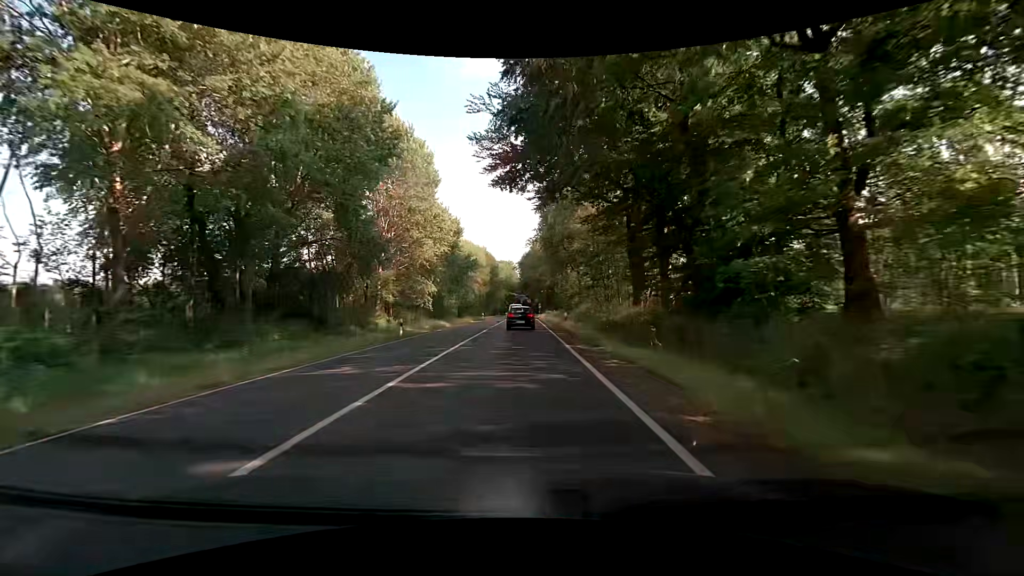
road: primary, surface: asphalt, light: Day
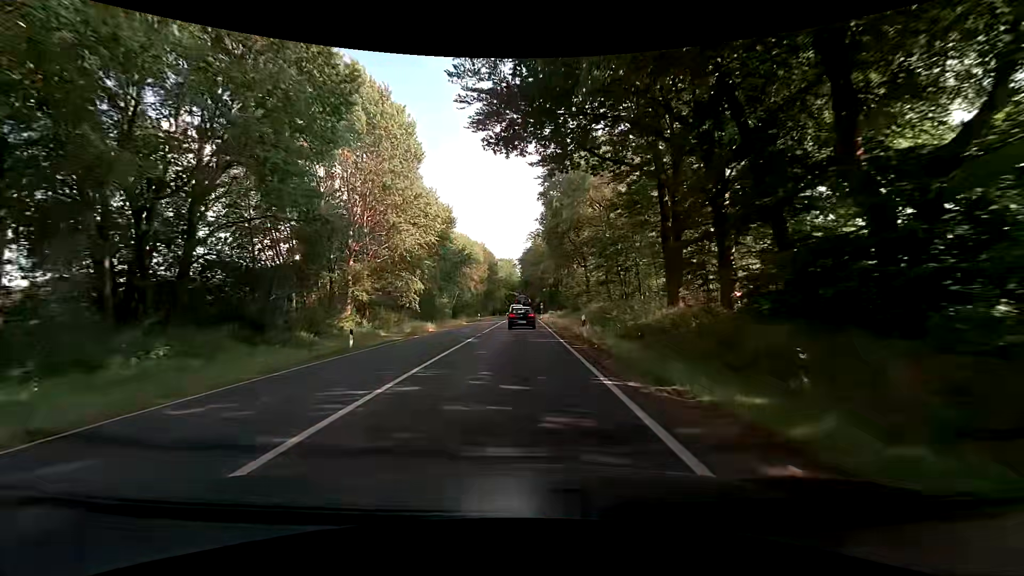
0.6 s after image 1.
(0.0, +8.4) m; 0°
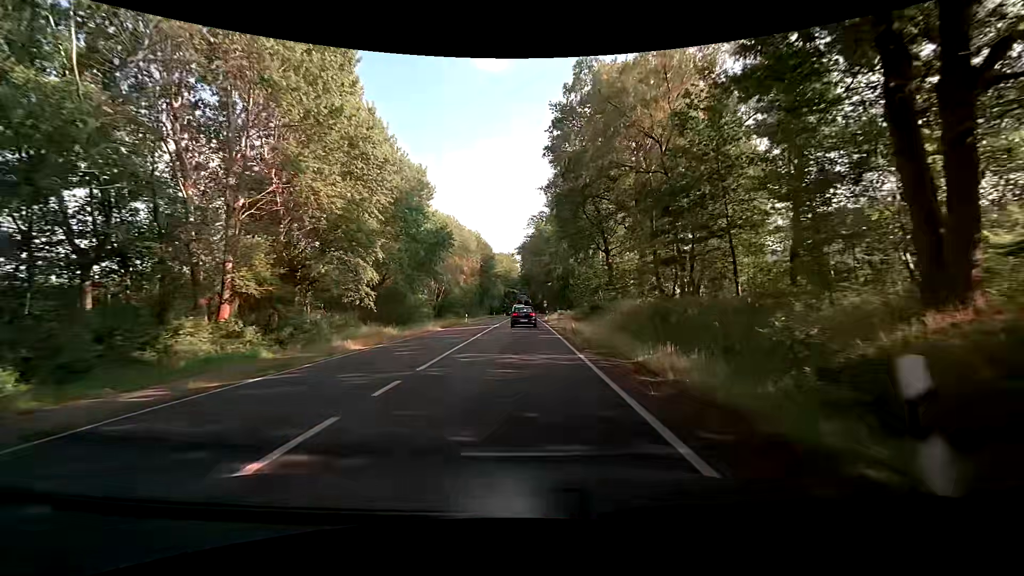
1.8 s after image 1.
(-0.1, +16.9) m; -1°
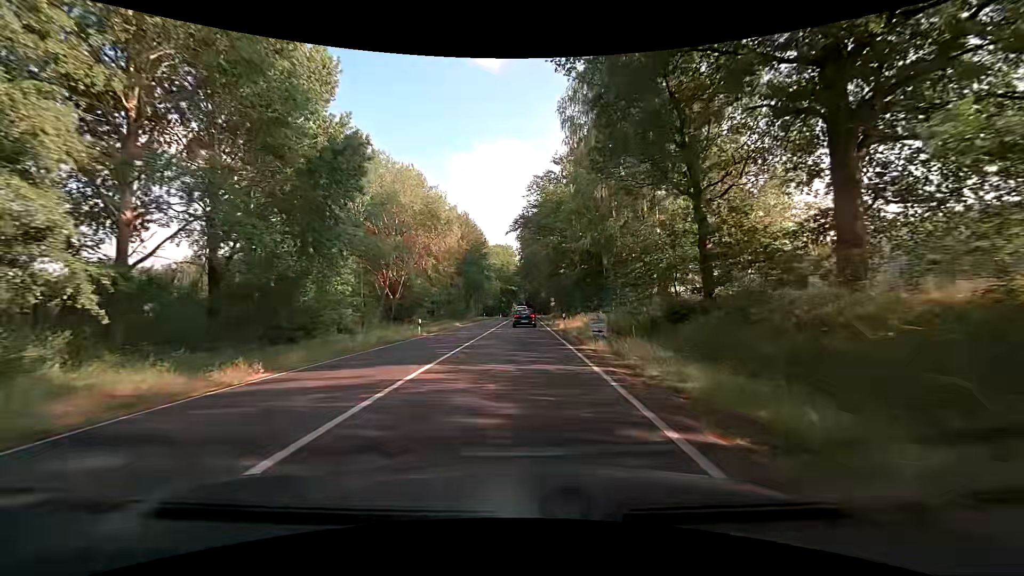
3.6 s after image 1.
(+0.1, +25.7) m; 0°
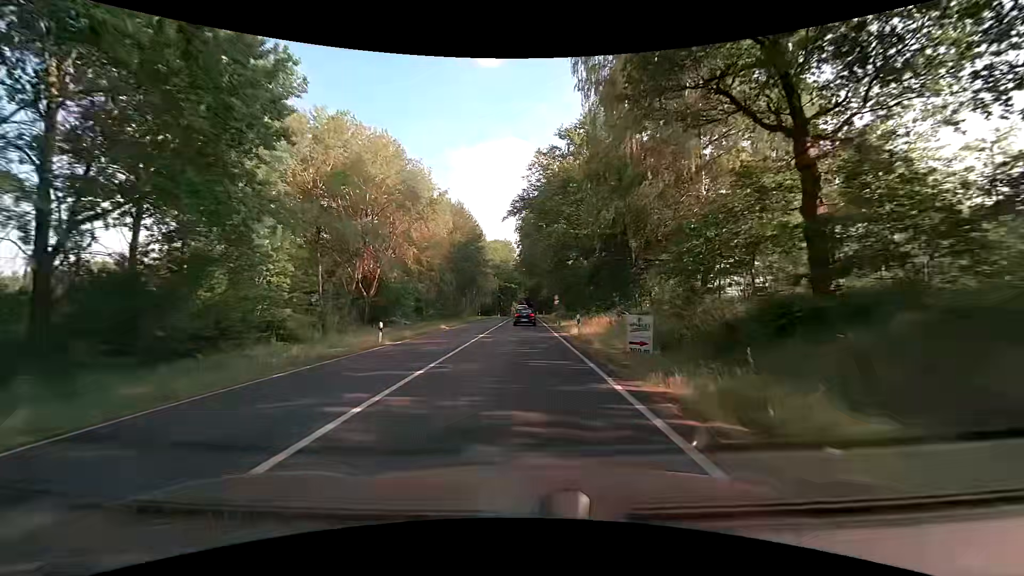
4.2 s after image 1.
(0.0, +8.8) m; 0°
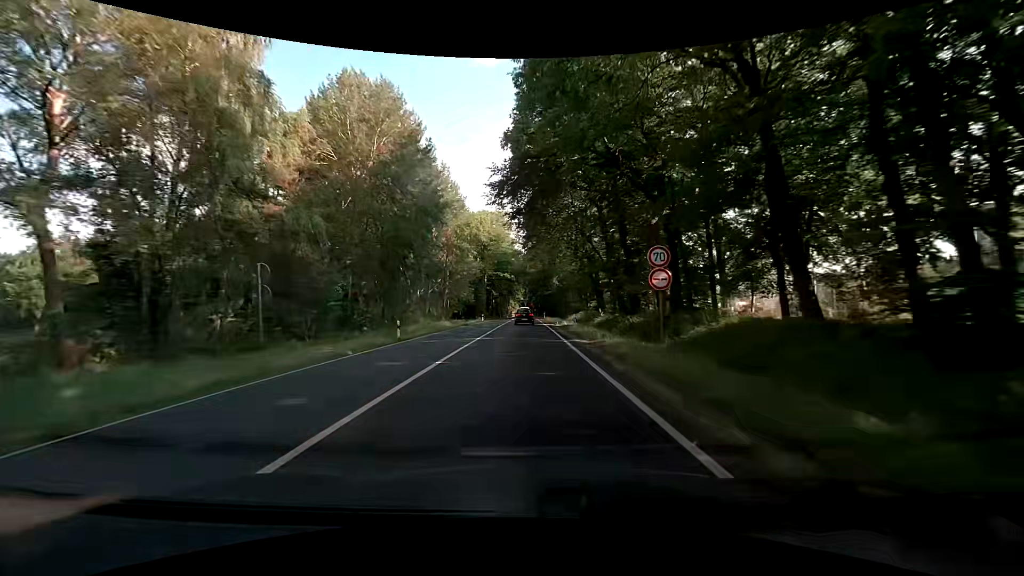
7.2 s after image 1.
(+0.2, +47.3) m; 0°
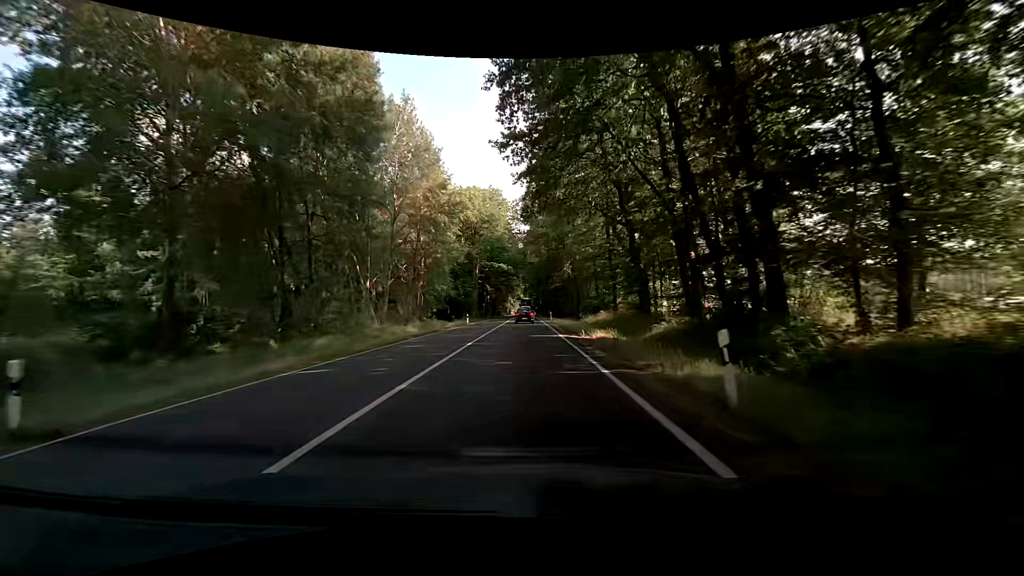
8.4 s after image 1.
(+0.1, +20.3) m; 0°
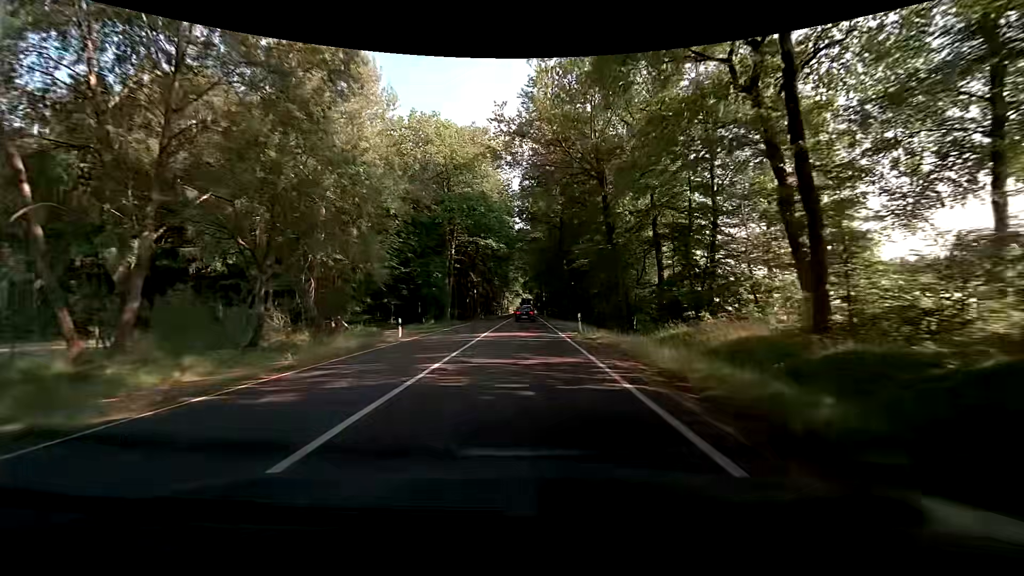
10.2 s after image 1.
(+0.3, +30.9) m; 0°
(0, +10) (0, +20) (0, +30) (0, +40) (0, +50) (0, +60) (+1, +70) (+1, +80) (+1, +90) (+1, +100) m
